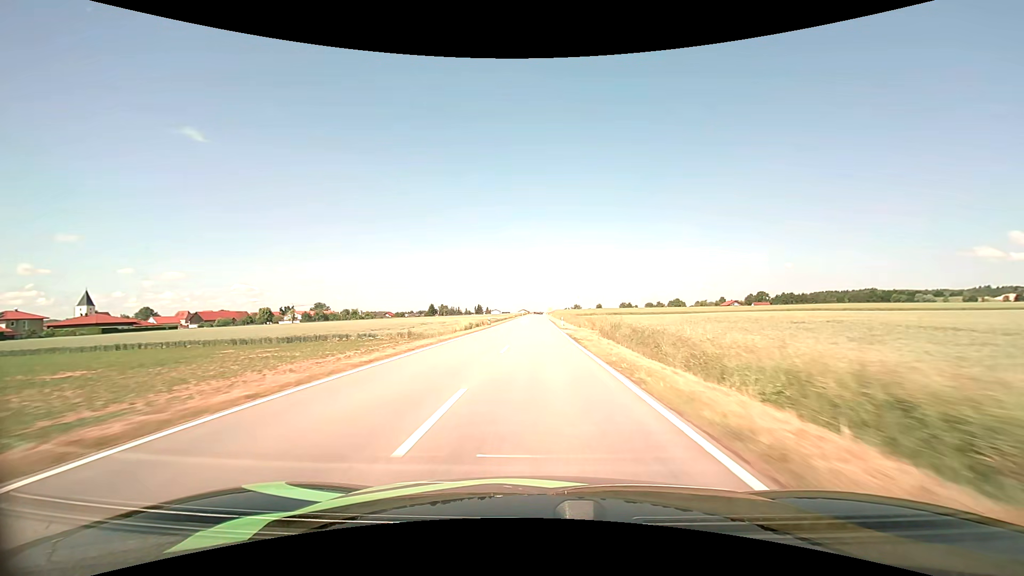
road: tertiary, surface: asphalt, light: Day
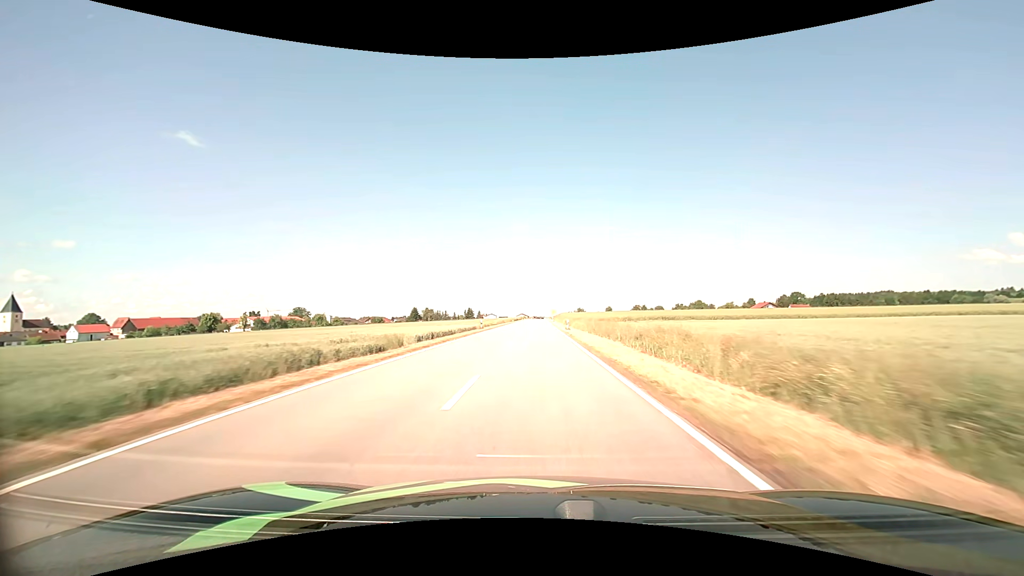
(-0.1, +60.1) m; 0°
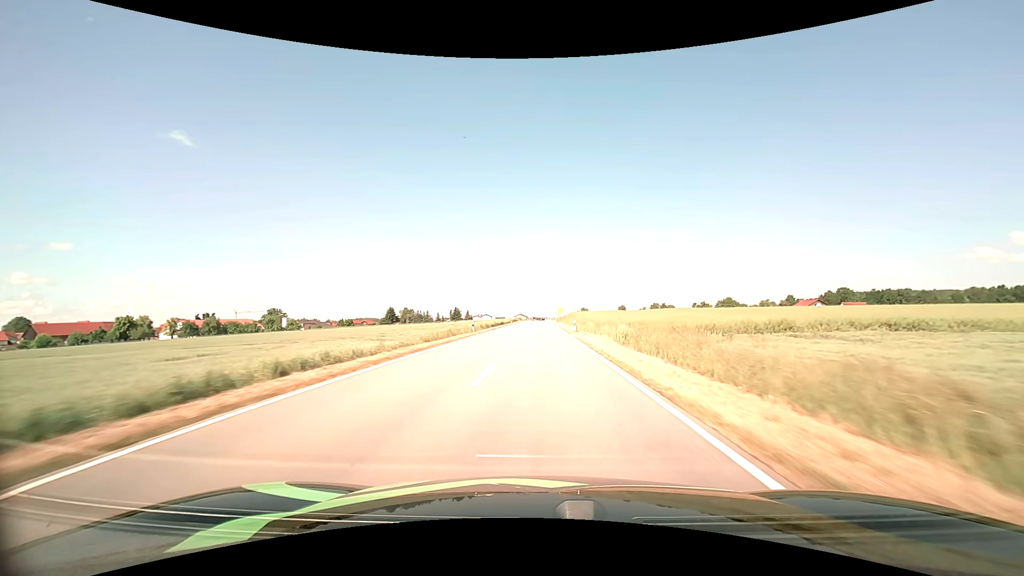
(0.0, +59.8) m; 0°
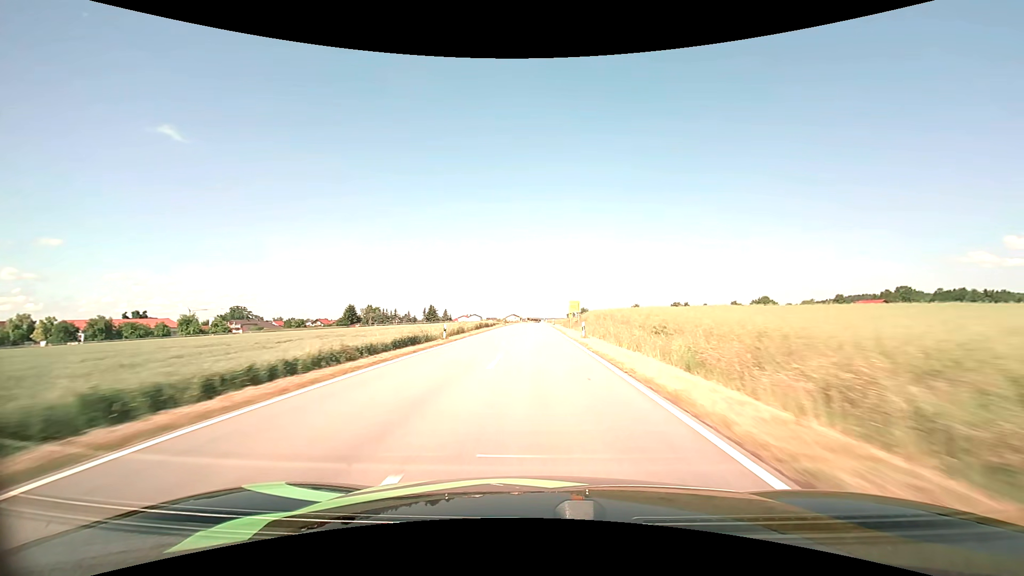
(+0.2, +59.2) m; +1°
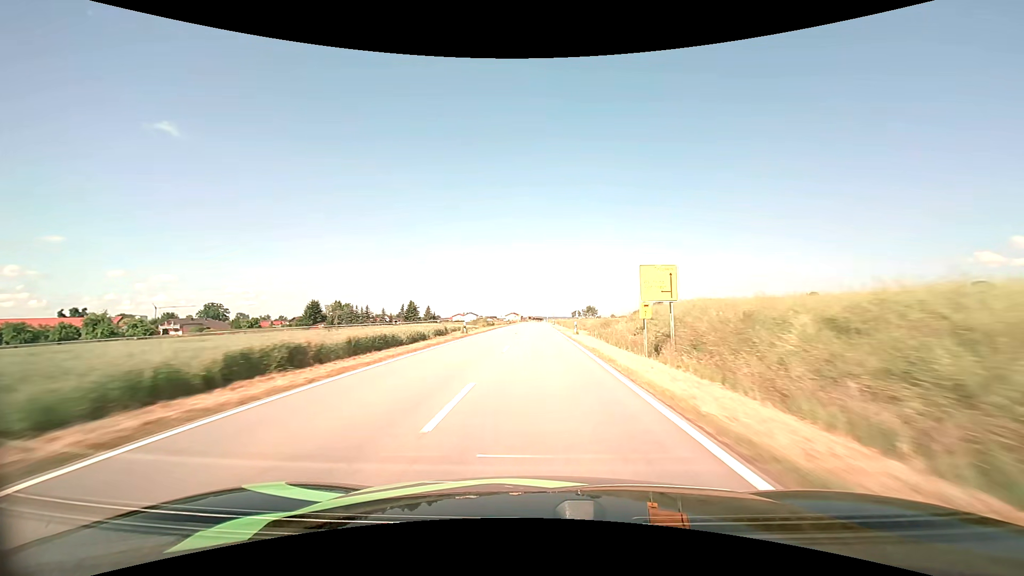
(-0.1, +44.2) m; 0°
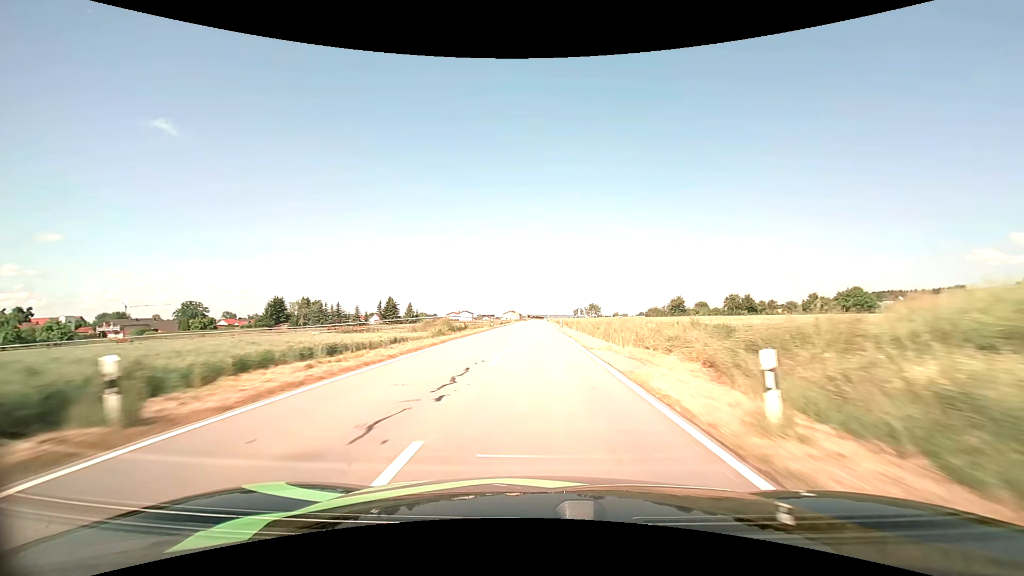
(0.0, +29.4) m; 0°
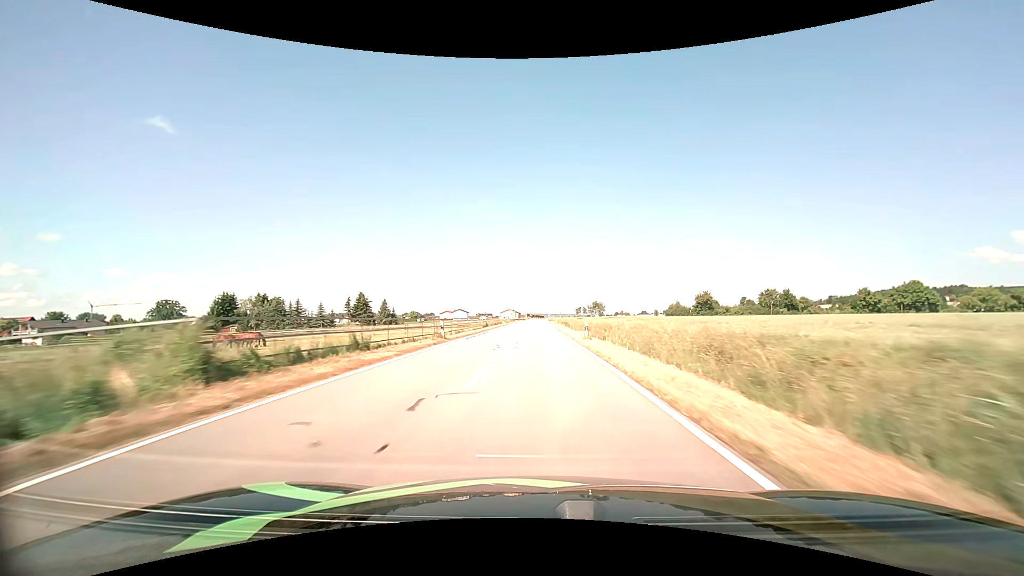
(0.0, +29.3) m; 0°
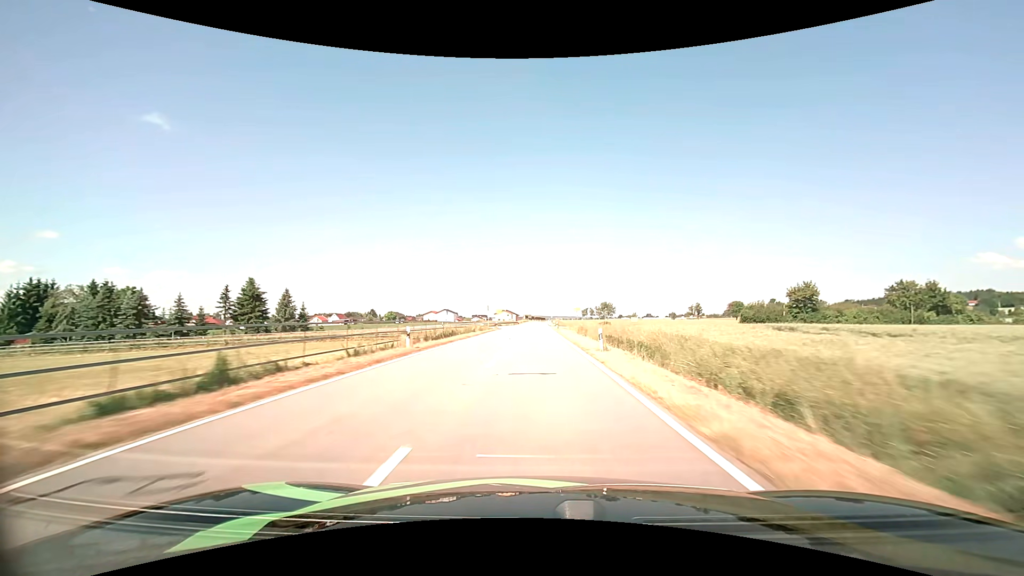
(0.0, +57.8) m; 0°
(0, +10) (0, +20) (0, +30) (0, +40) (0, +50) (0, +60) (0, +70) (0, +80) (0, +90) (0, +100) m
